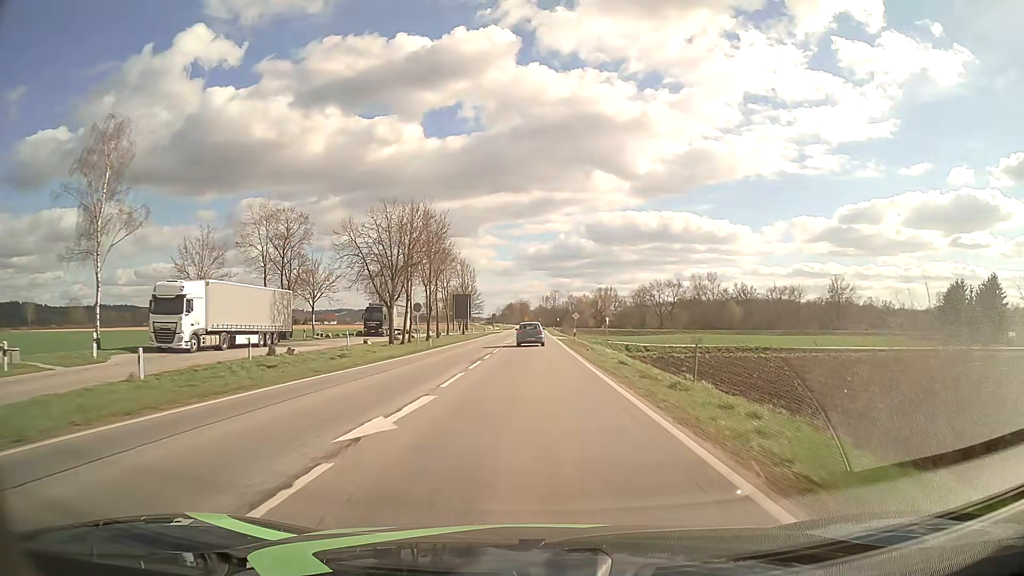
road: primary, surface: asphalt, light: Day
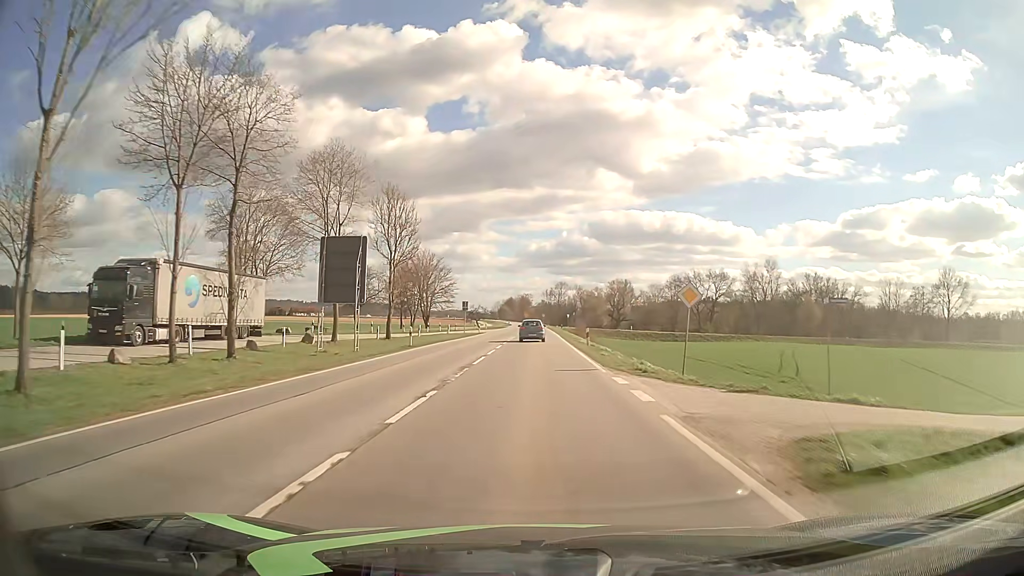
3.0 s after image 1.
(+0.2, +53.7) m; 0°
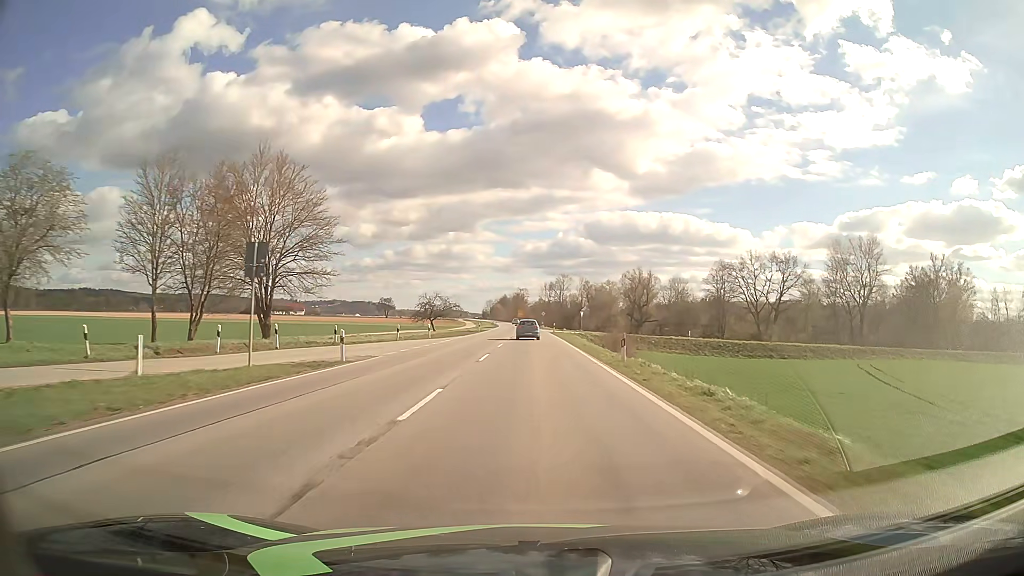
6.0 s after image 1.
(+0.1, +53.7) m; 0°
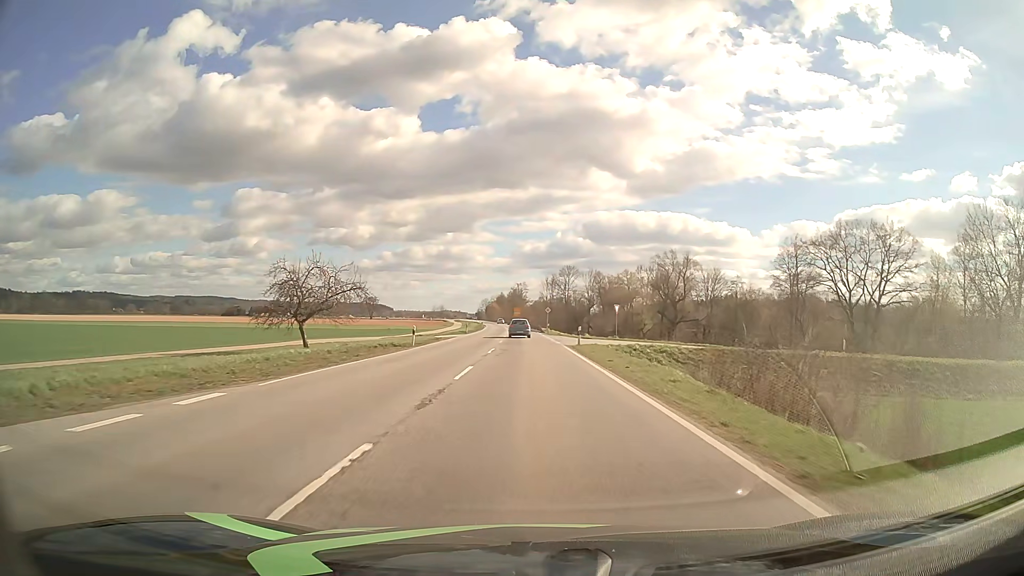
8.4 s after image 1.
(0.0, +43.0) m; 0°
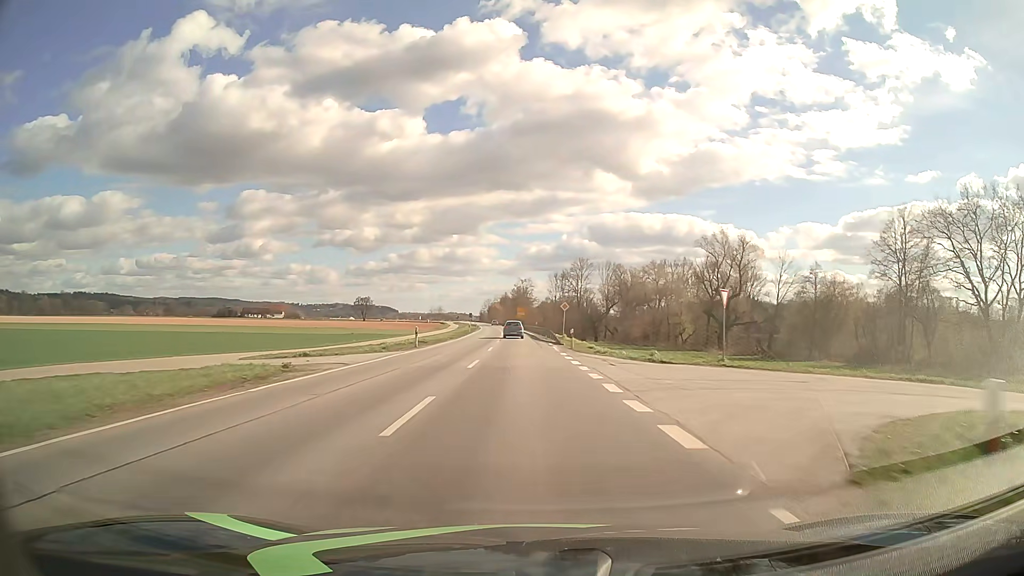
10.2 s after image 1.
(0.0, +32.2) m; 0°
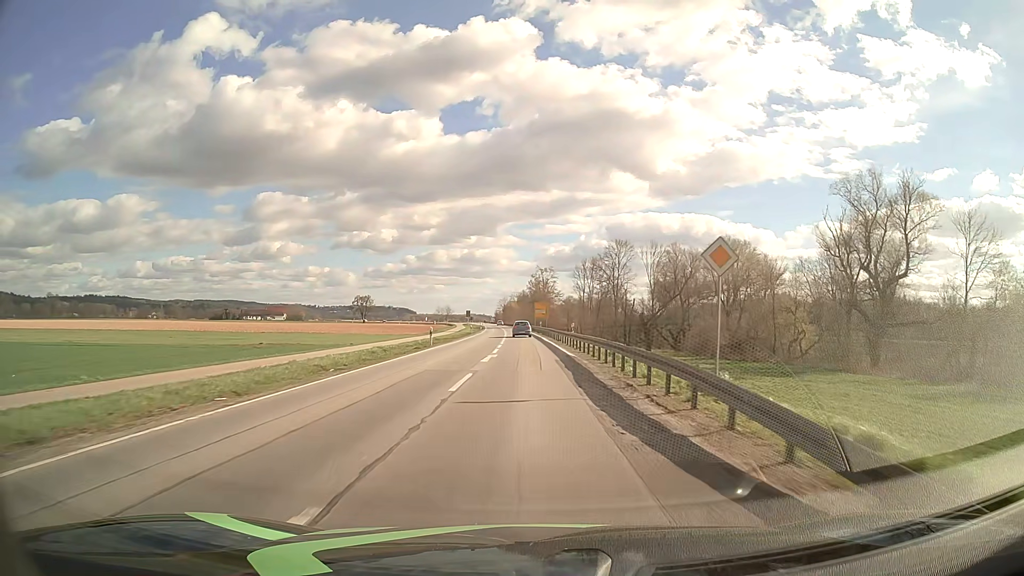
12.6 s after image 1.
(-0.6, +42.9) m; -1°
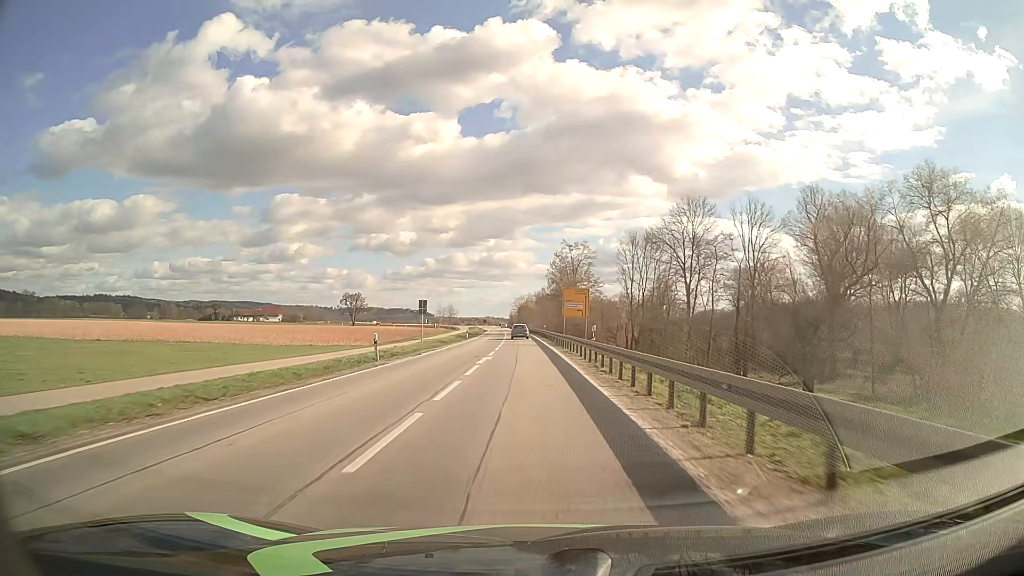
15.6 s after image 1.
(-0.7, +53.6) m; -2°
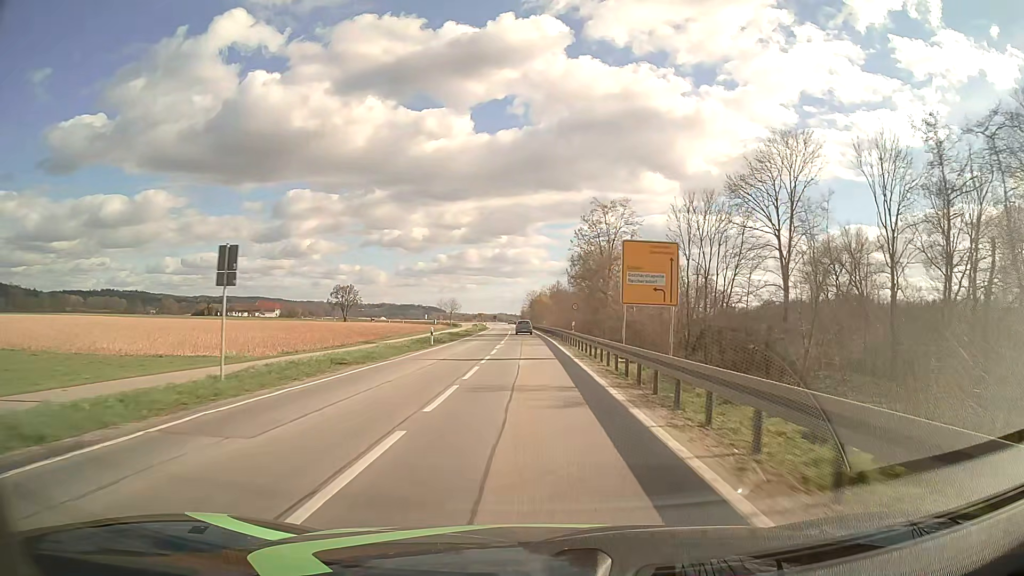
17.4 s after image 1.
(-0.3, +32.2) m; -1°
(0, +10) (0, +20) (0, +30) (0, +40) (-1, +50) (-1, +60) (-1, +70) (-1, +80) (-2, +90) (-2, +100) m
